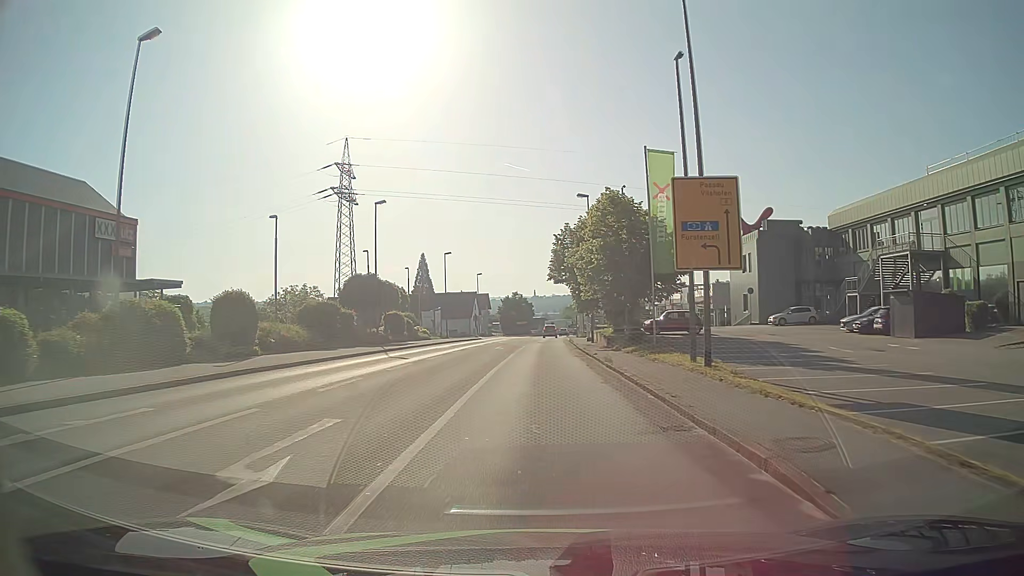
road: tertiary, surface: asphalt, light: Day
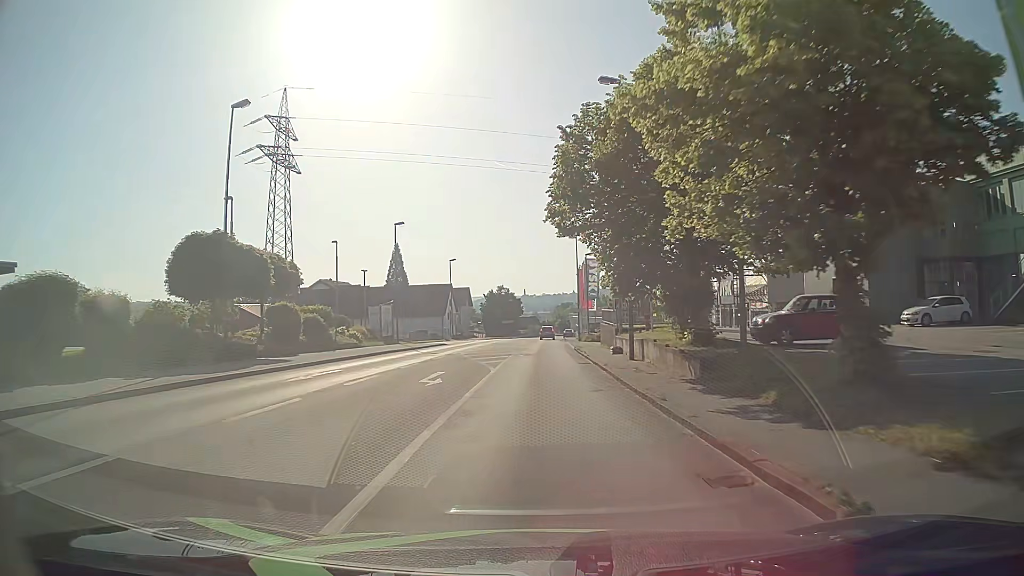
(+0.3, +22.7) m; +1°
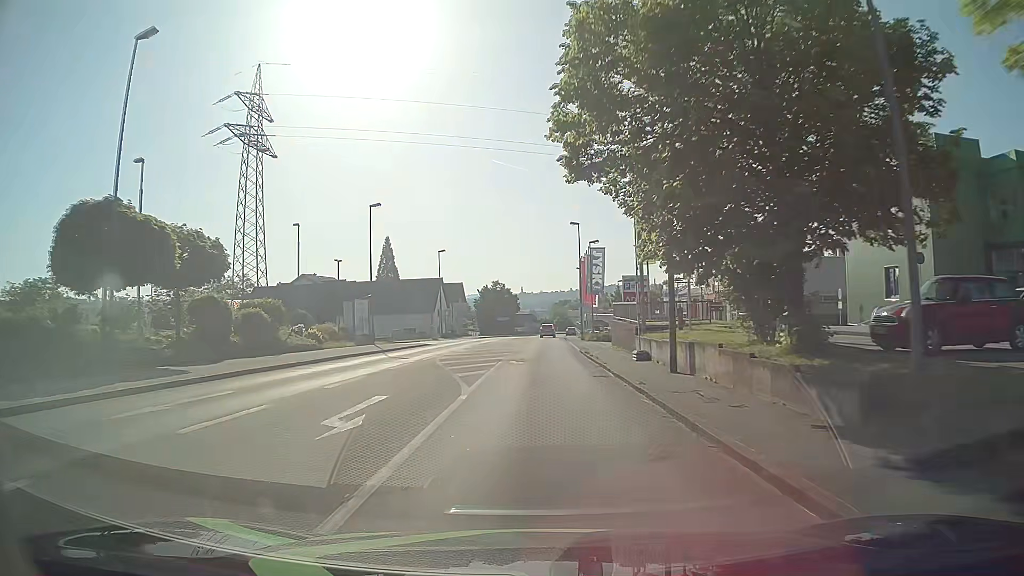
(0.0, +7.5) m; 0°
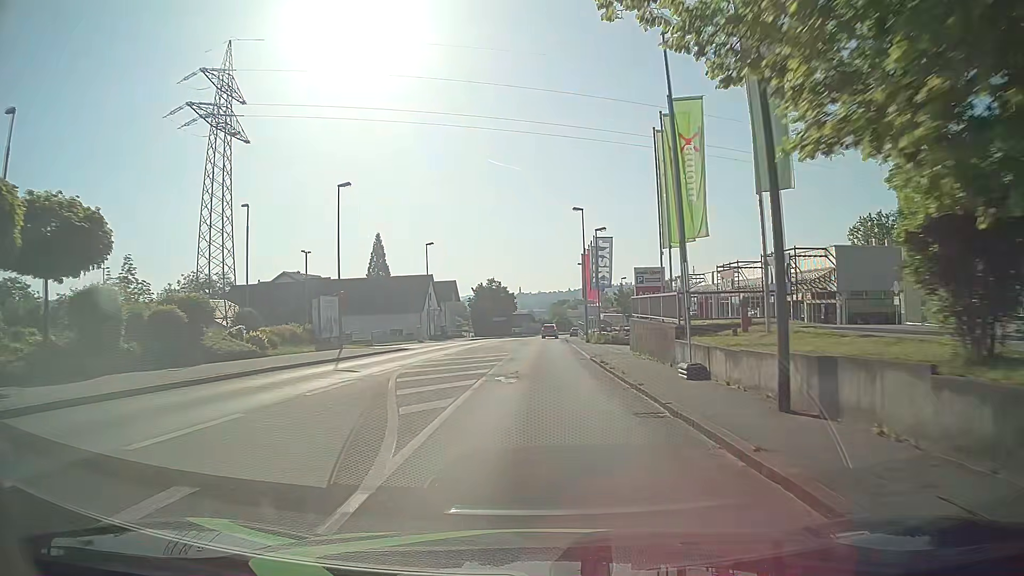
(0.0, +7.4) m; 0°
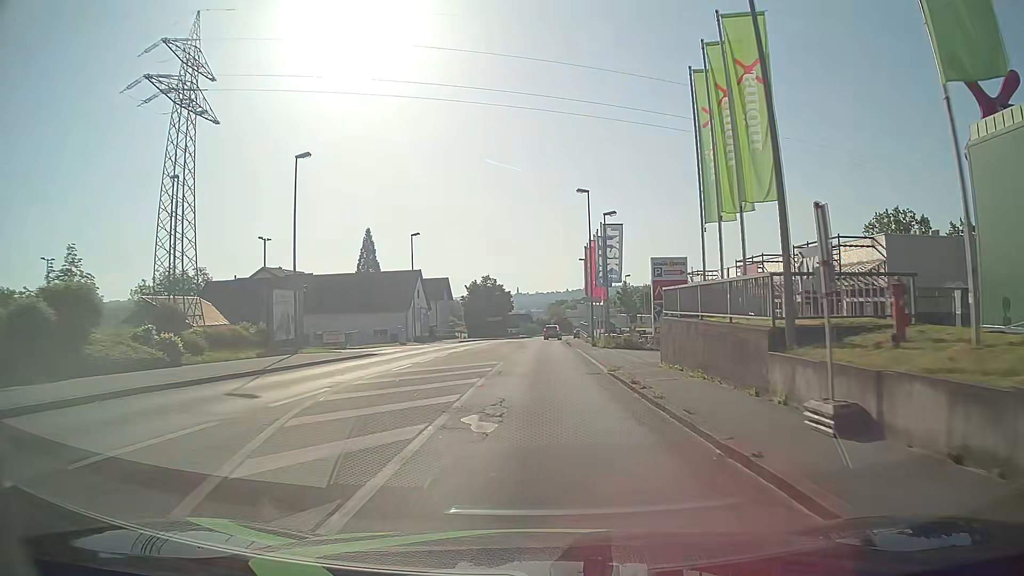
(0.0, +7.2) m; +1°
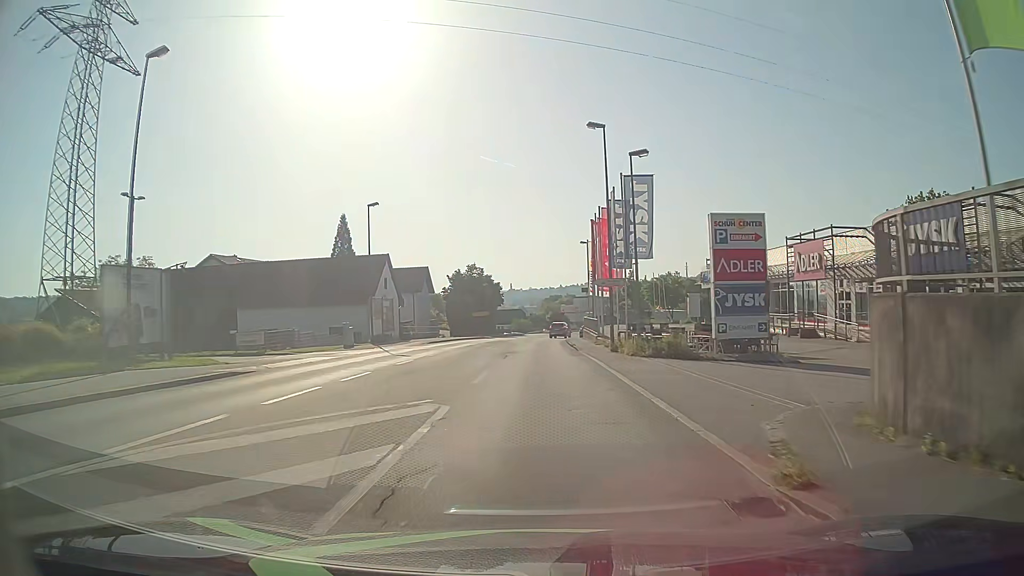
(+0.1, +14.0) m; +1°
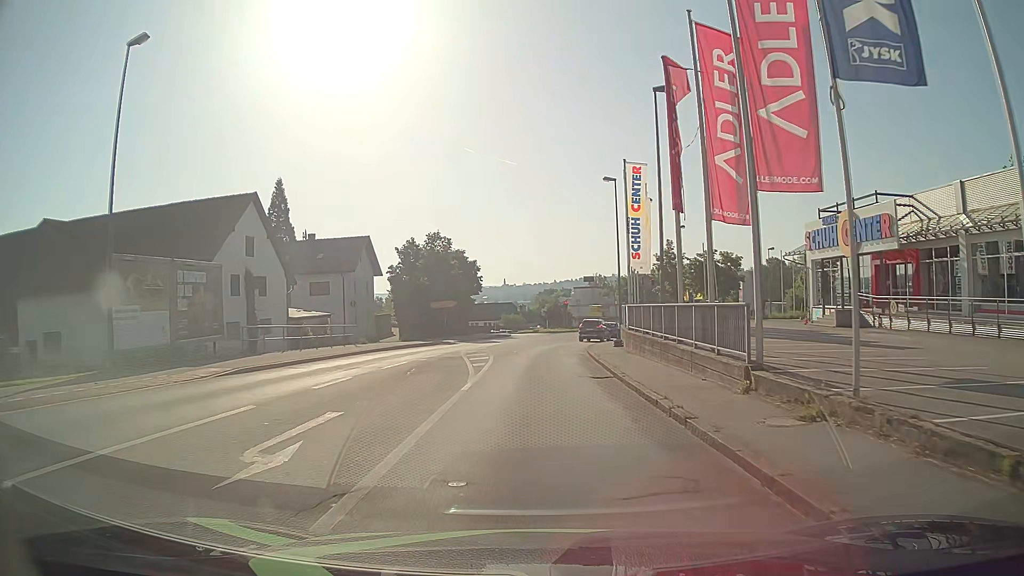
(-0.1, +30.2) m; 0°
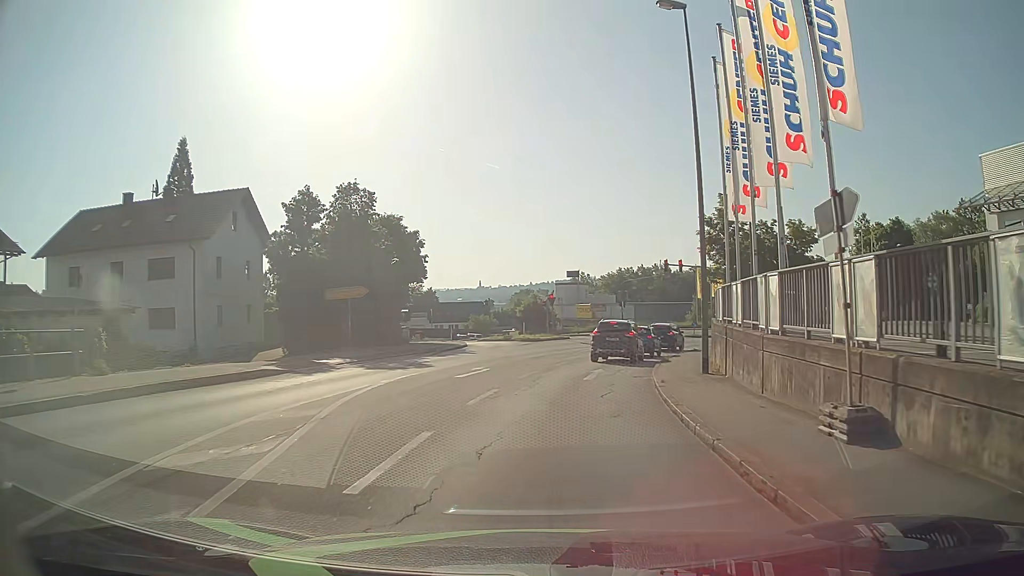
(+0.4, +24.0) m; +3°
(0, +10) (+1, +20) (+3, +30) (+6, +39) (+10, +48) (+15, +57) (+20, +66) (+27, +73) (+34, +81) (+41, +87) m
